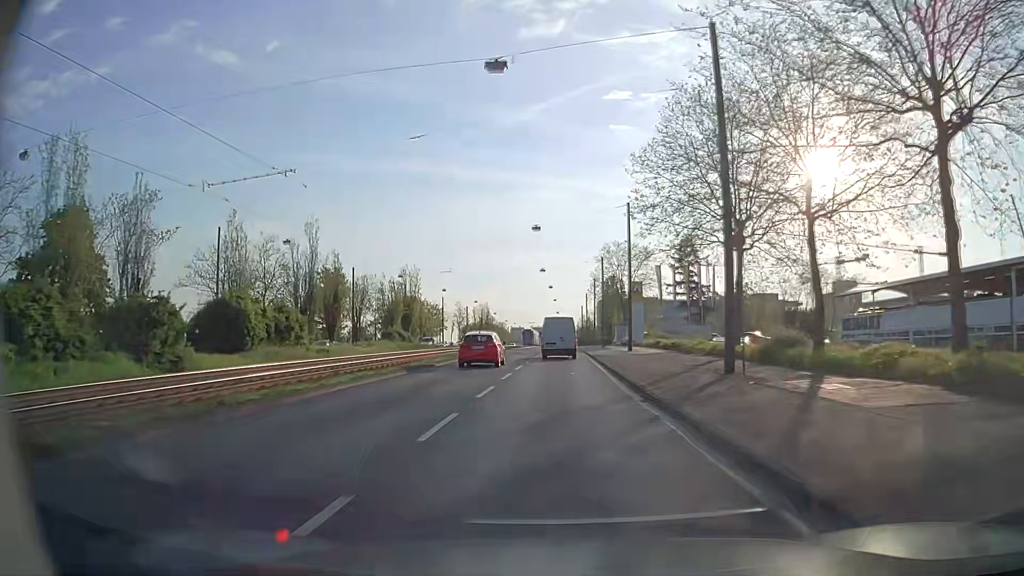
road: primary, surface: asphalt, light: Day
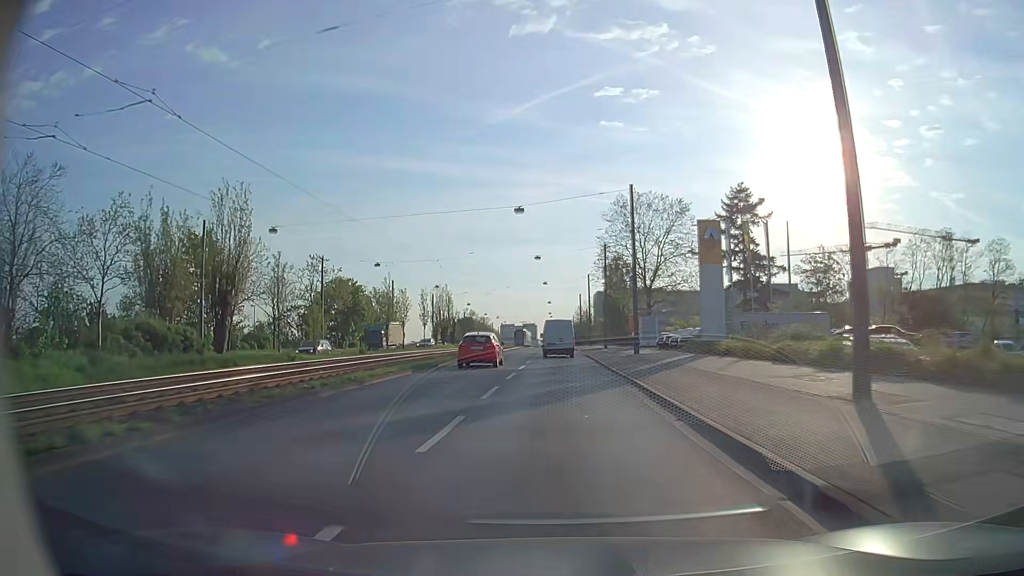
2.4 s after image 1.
(+0.5, +37.2) m; +1°
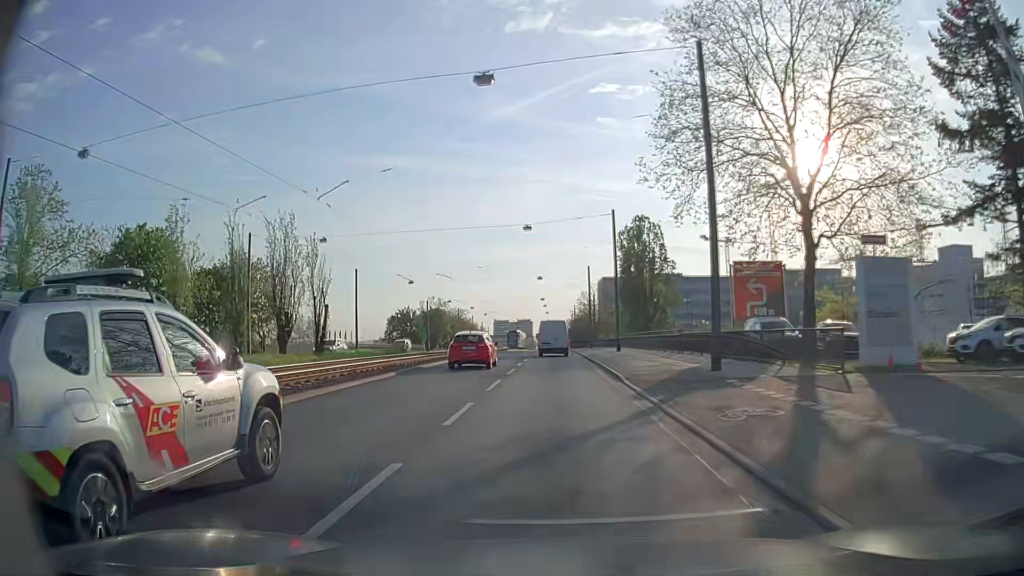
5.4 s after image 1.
(+0.2, +48.9) m; 0°
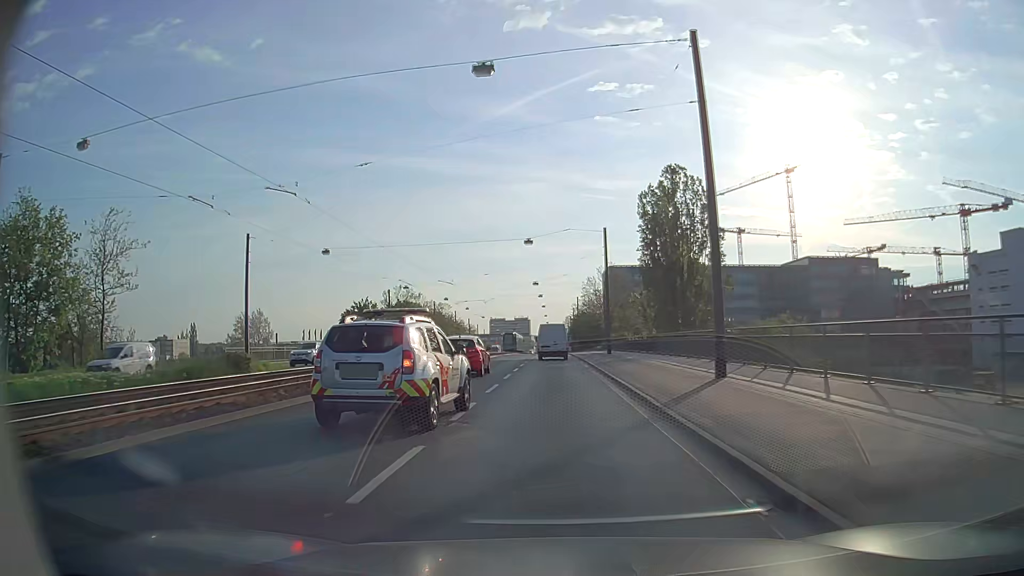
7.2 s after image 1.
(+0.1, +30.5) m; 0°
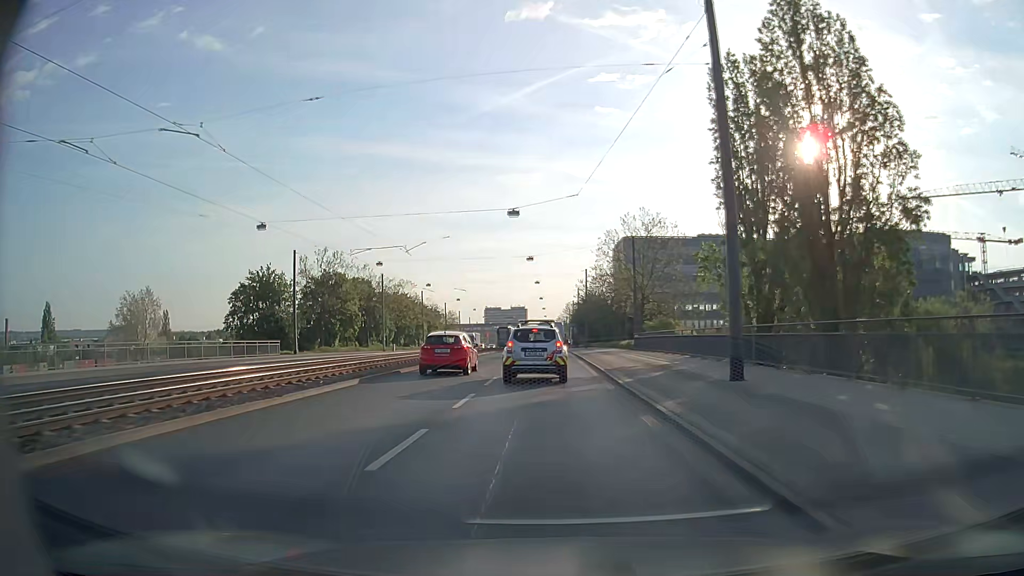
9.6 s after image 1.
(+0.2, +39.2) m; +1°
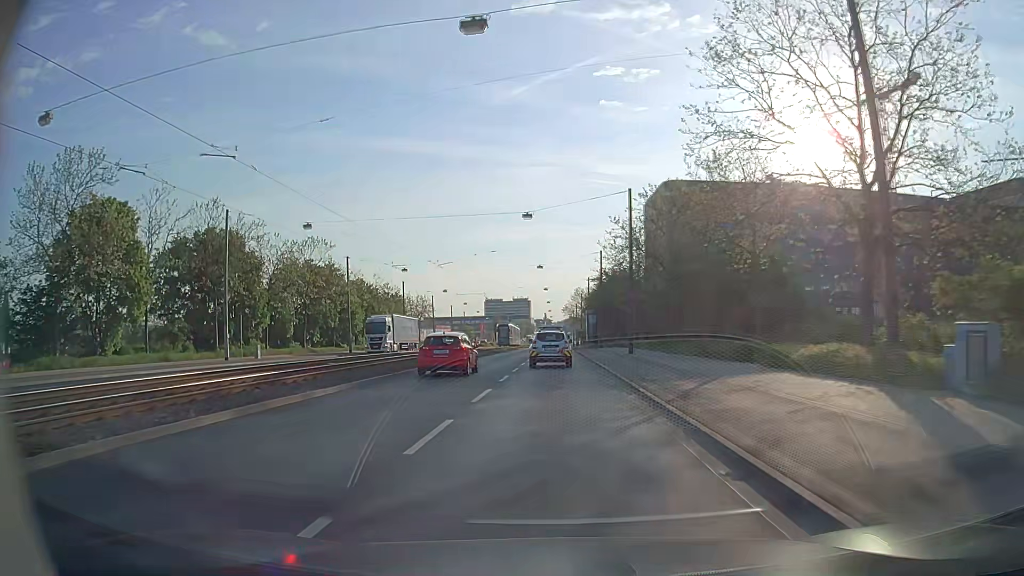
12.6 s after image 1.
(-0.4, +47.6) m; -1°
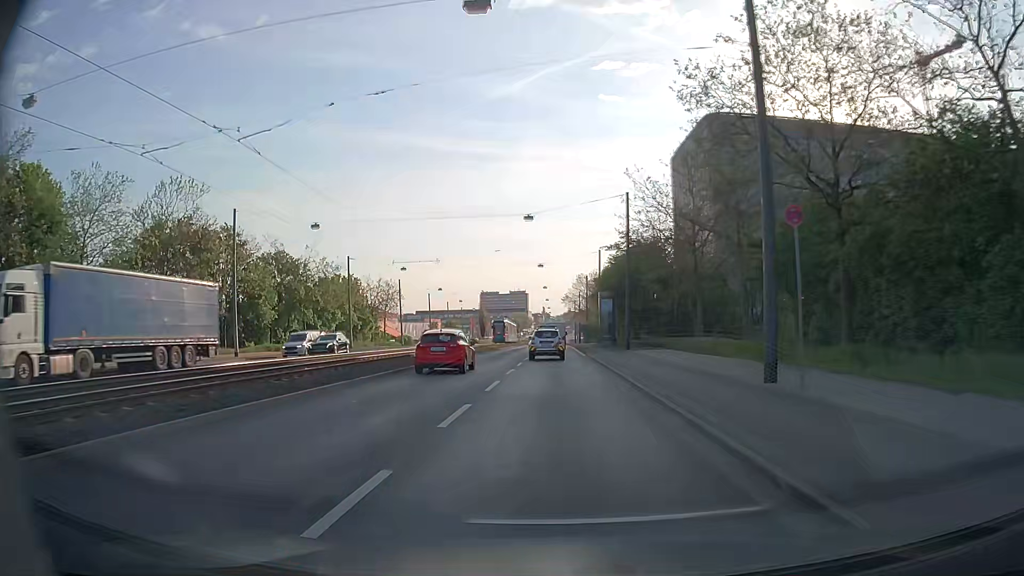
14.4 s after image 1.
(+0.1, +28.2) m; 0°
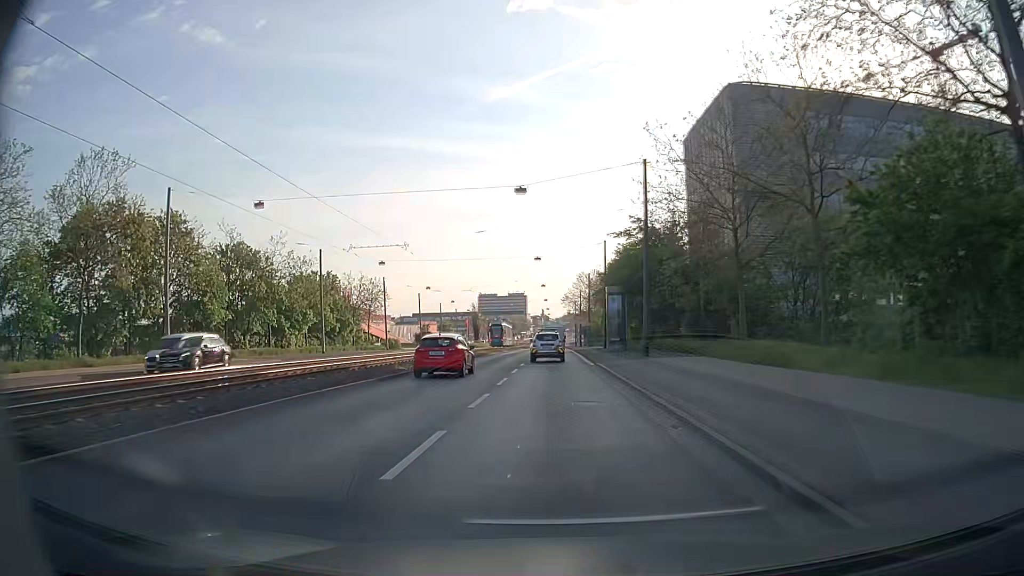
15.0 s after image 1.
(0.0, +9.5) m; 0°
(0, +10) (0, +20) (0, +30) (0, +40) (0, +50) (0, +60) (0, +70) (0, +80) (0, +90) (0, +100) m
